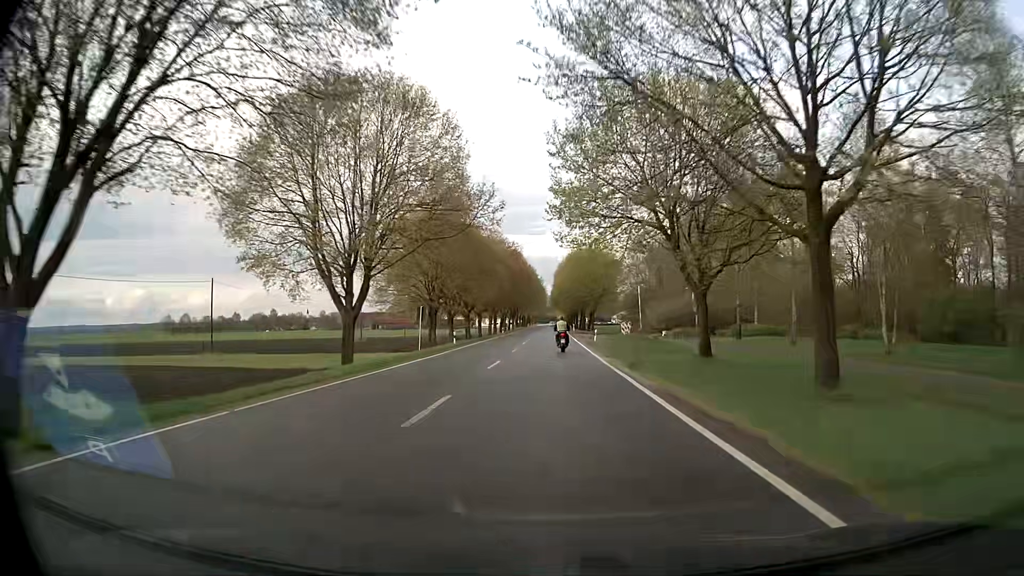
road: secondary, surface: asphalt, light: Day
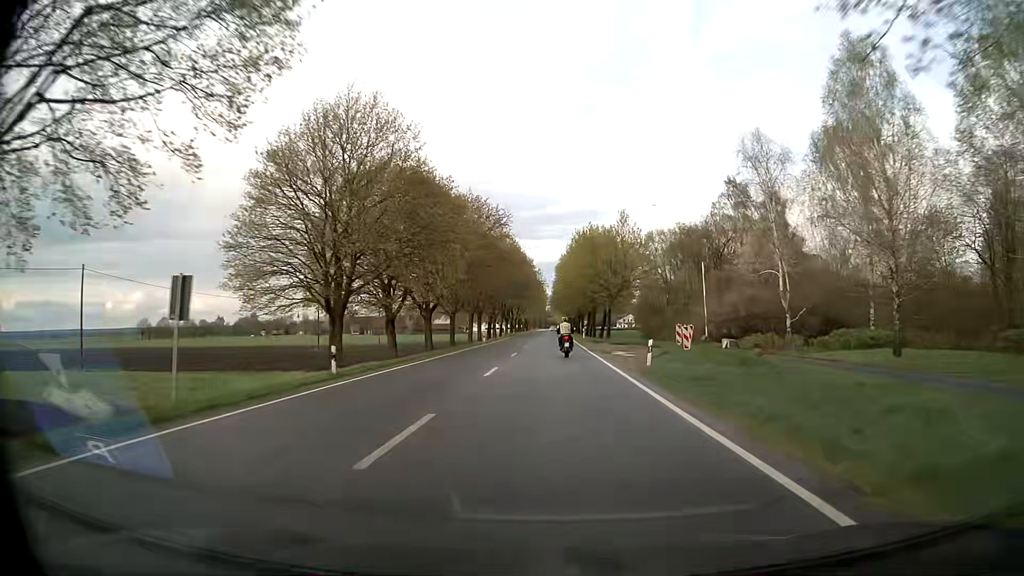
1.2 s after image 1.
(+0.1, +26.8) m; +1°
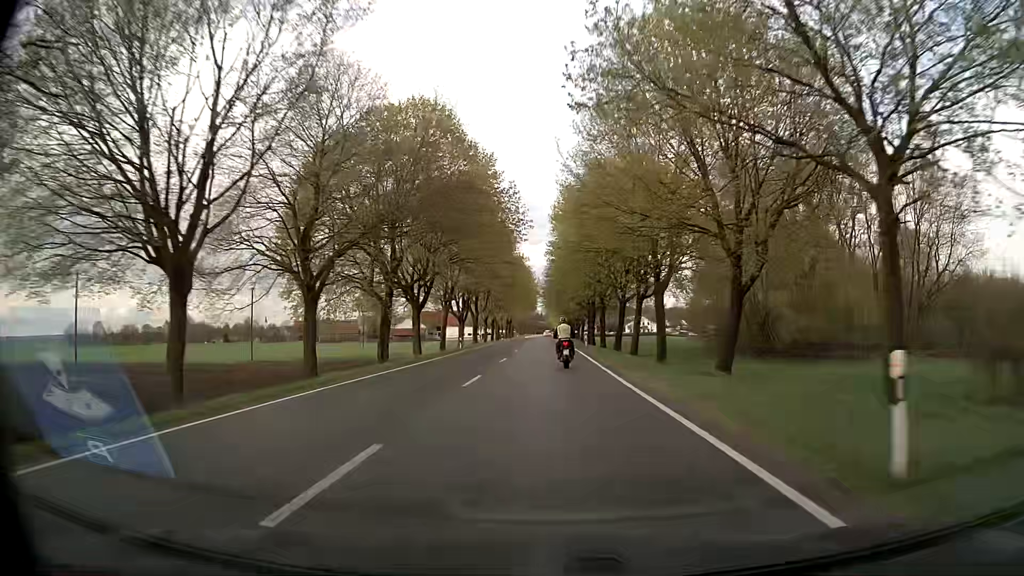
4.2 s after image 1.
(-0.3, +63.2) m; 0°
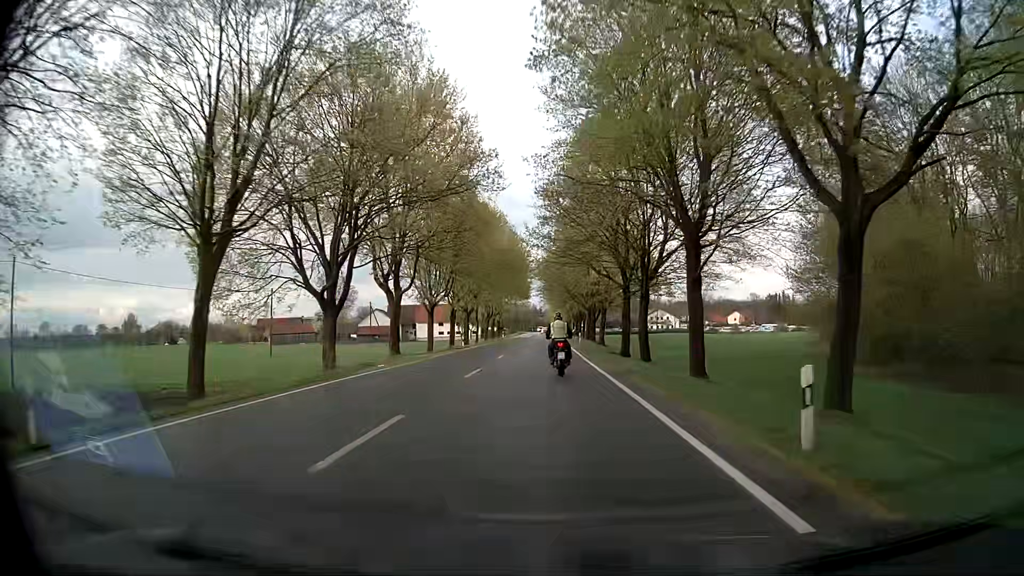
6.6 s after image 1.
(+0.1, +45.6) m; 0°
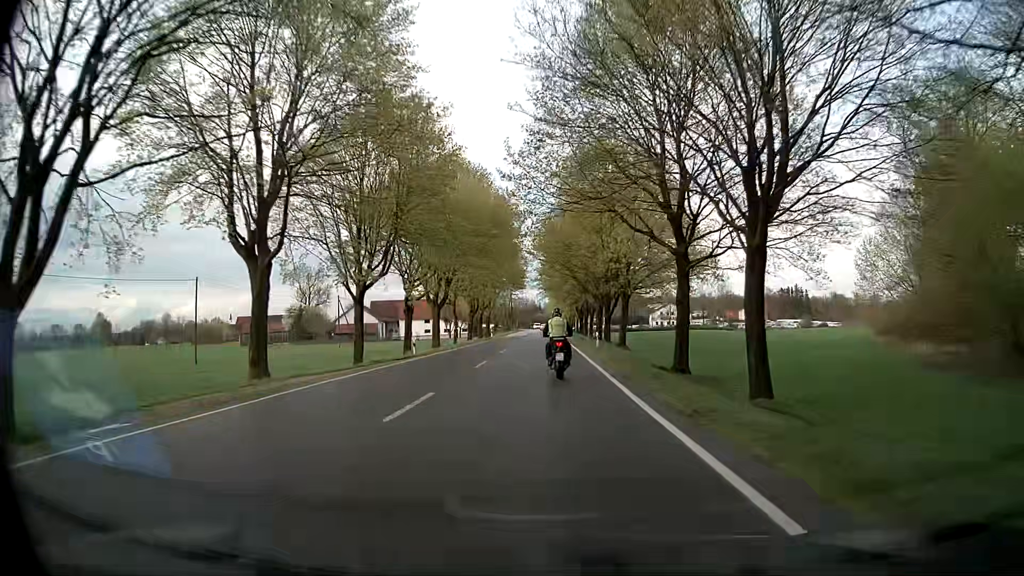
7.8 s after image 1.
(0.0, +20.7) m; +1°
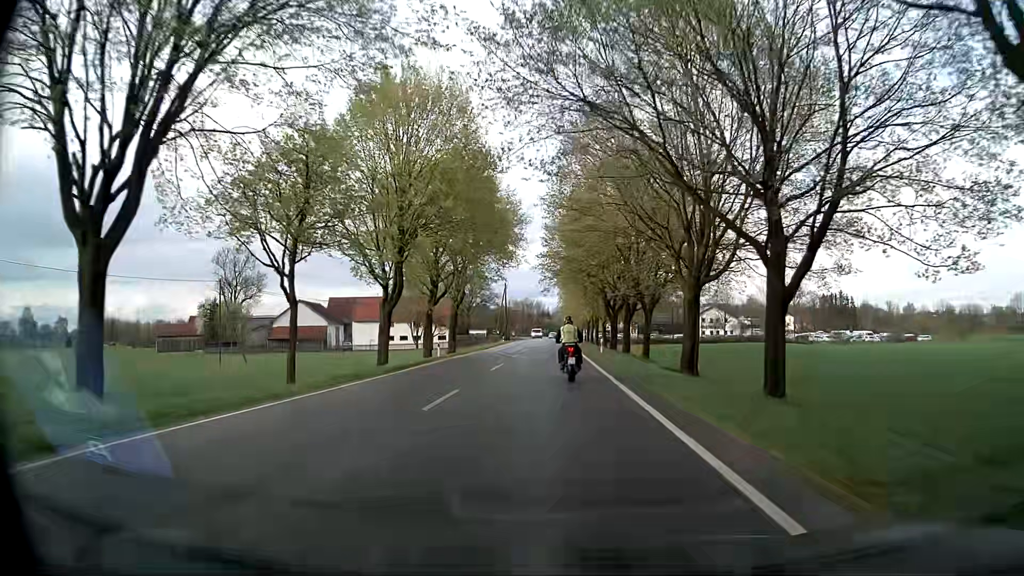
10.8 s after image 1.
(-0.7, +46.3) m; -1°
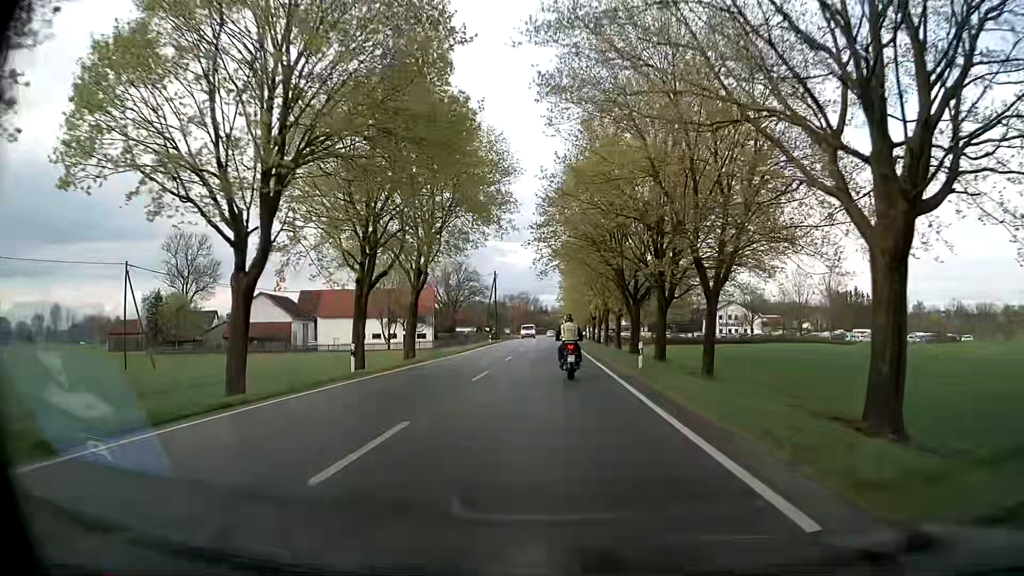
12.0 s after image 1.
(-0.1, +18.1) m; 0°
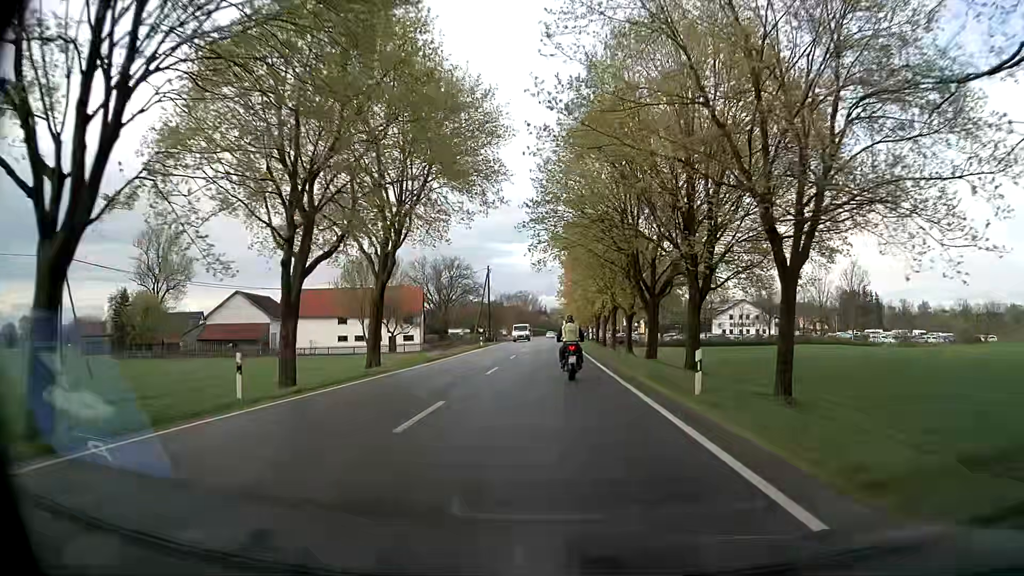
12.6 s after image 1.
(0.0, +9.0) m; -1°
(0, +10) (0, +20) (0, +30) (+1, +40) (+1, +50) (+1, +60) (+1, +70) (+1, +80) (+1, +90) (+2, +100) m
